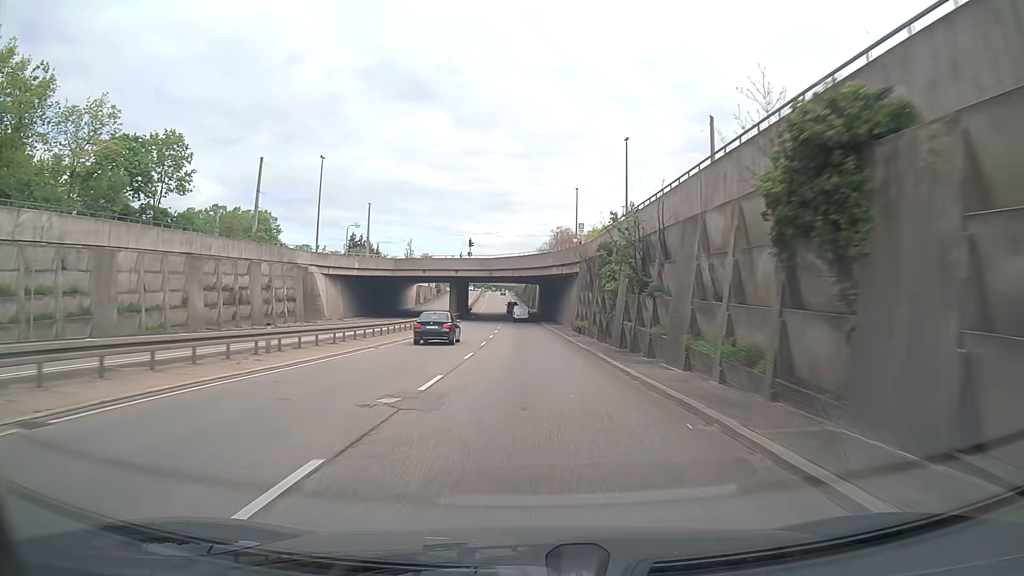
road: trunk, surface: asphalt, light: Day
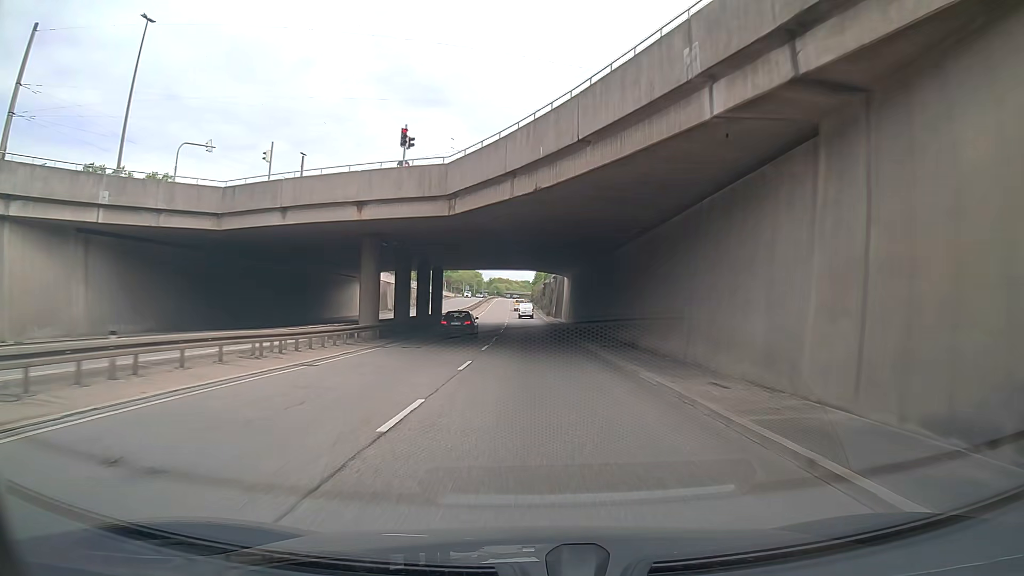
(-0.7, +49.5) m; -1°
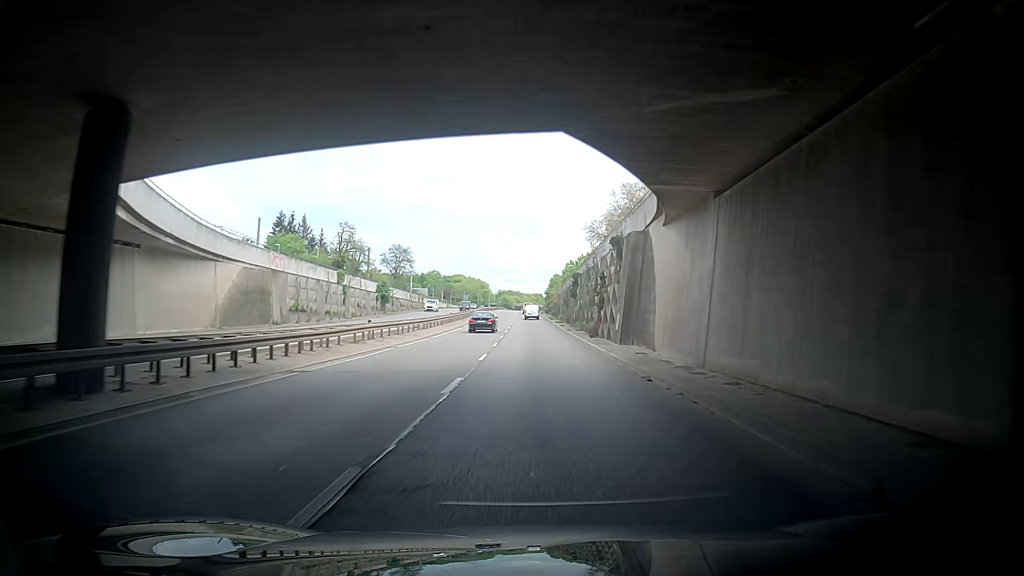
(-1.4, +49.9) m; +1°
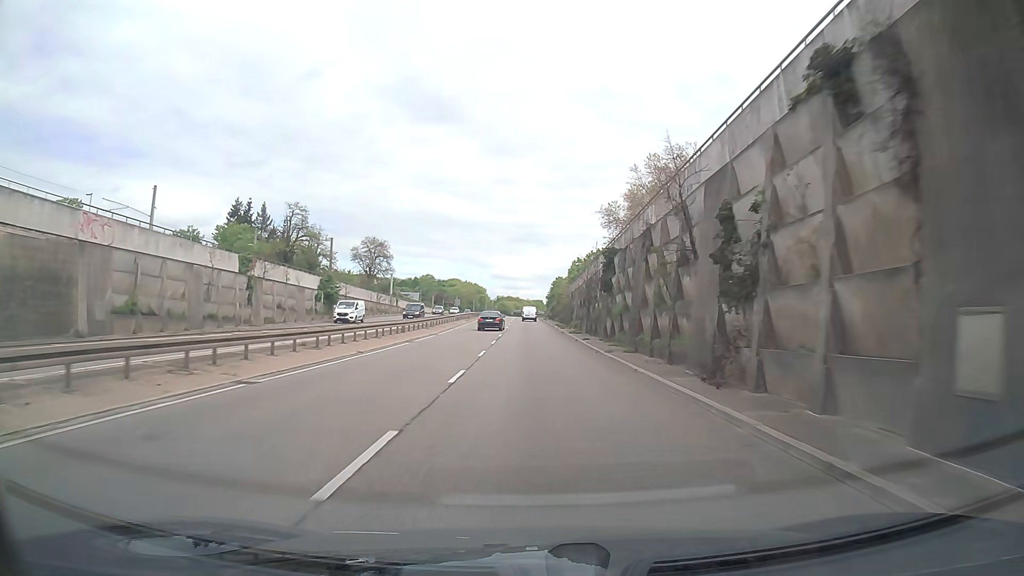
(-0.4, +25.0) m; -2°
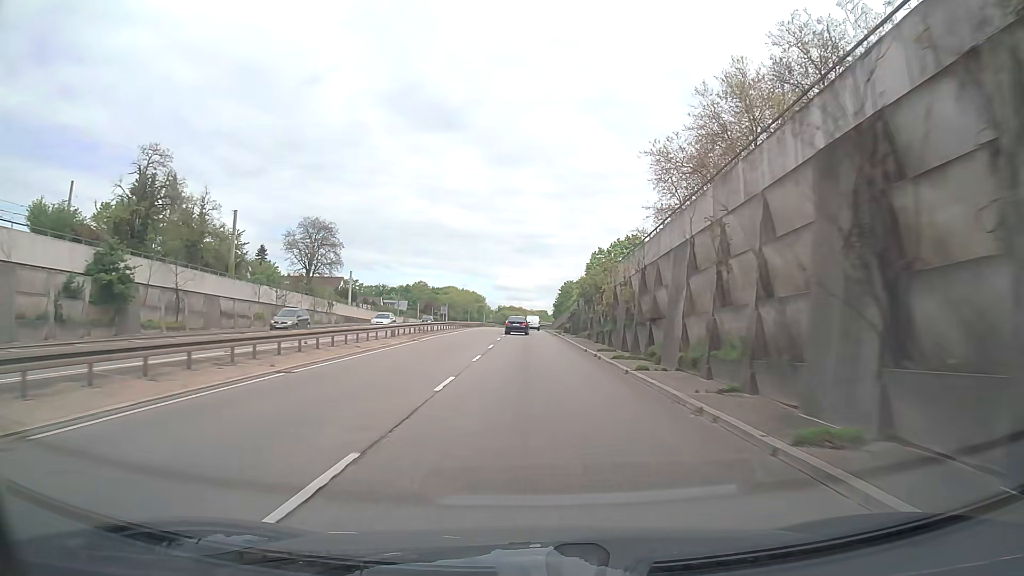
(0.0, +37.3) m; 0°
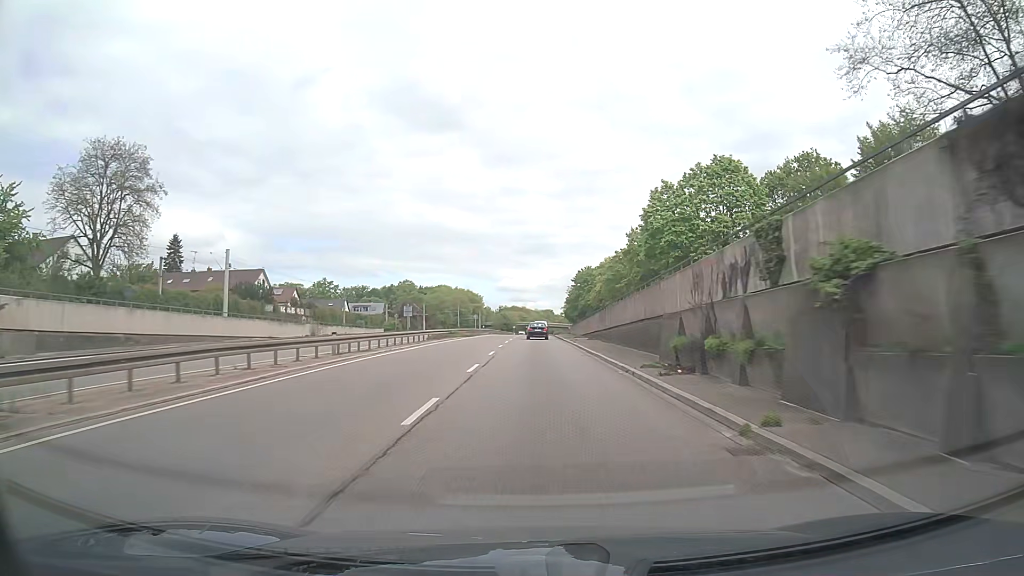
(-0.2, +49.0) m; 0°
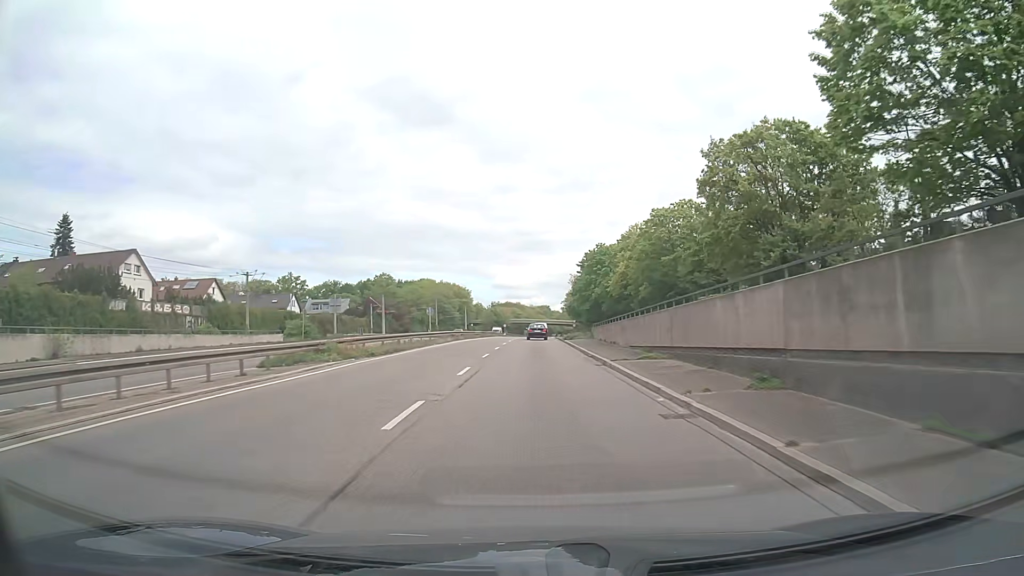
(+0.1, +36.4) m; 0°
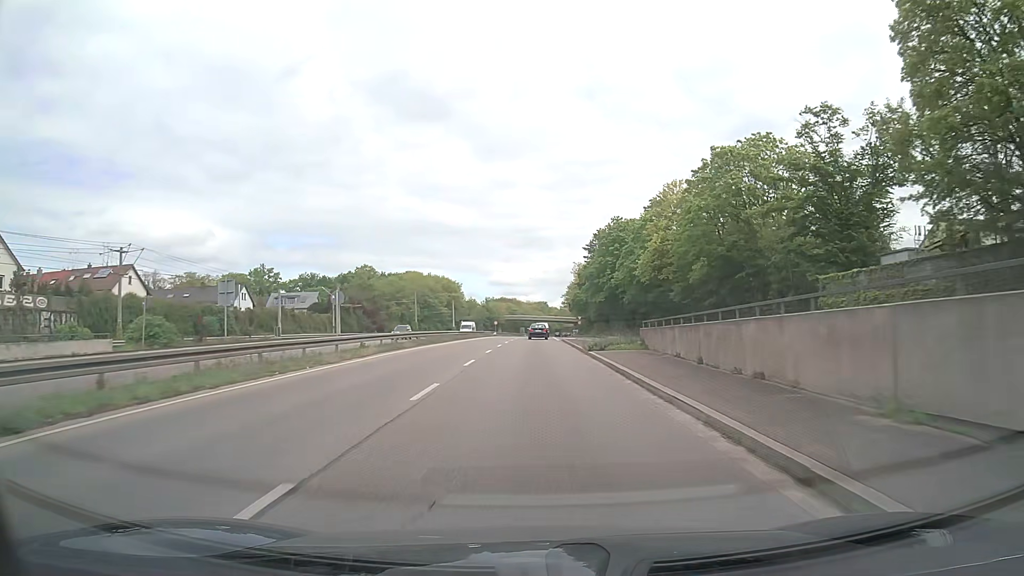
(0.0, +24.3) m; 0°
(0, +10) (0, +20) (0, +30) (0, +40) (0, +50) (0, +60) (+1, +70) (+1, +80) (+1, +90) (+1, +100) m
